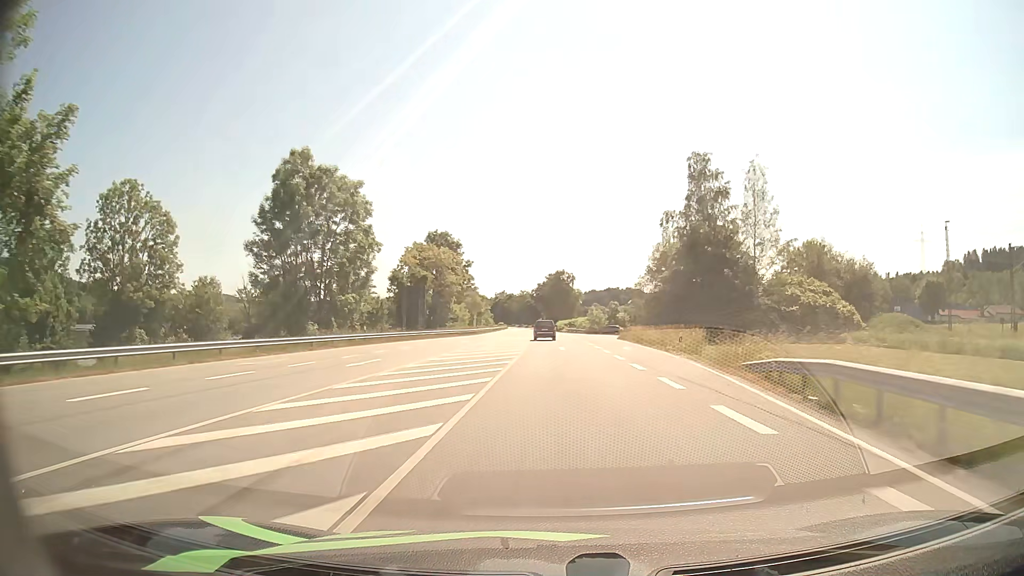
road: primary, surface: asphalt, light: Day
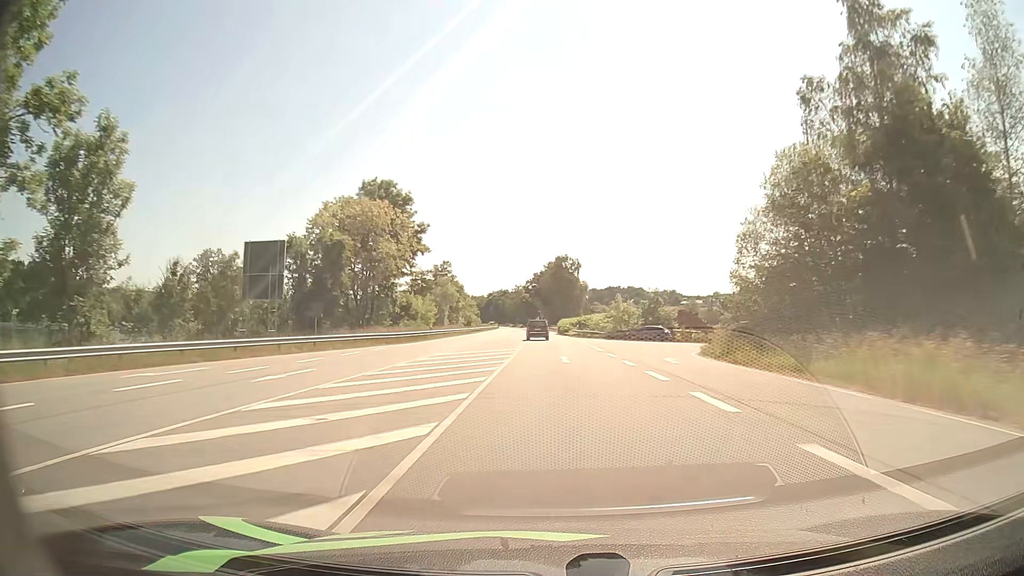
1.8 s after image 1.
(0.0, +40.0) m; 0°
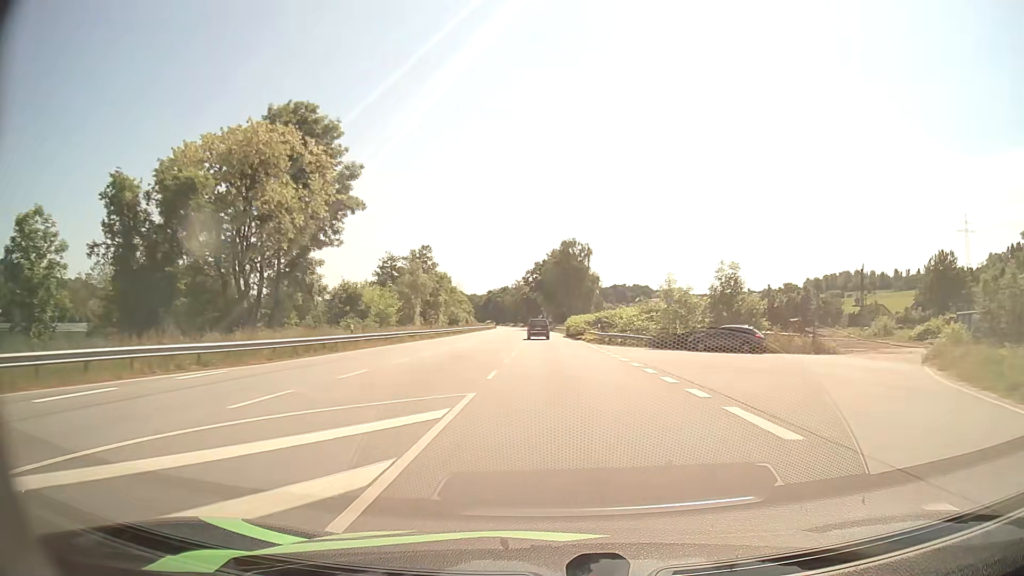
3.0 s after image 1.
(-0.1, +26.7) m; 0°
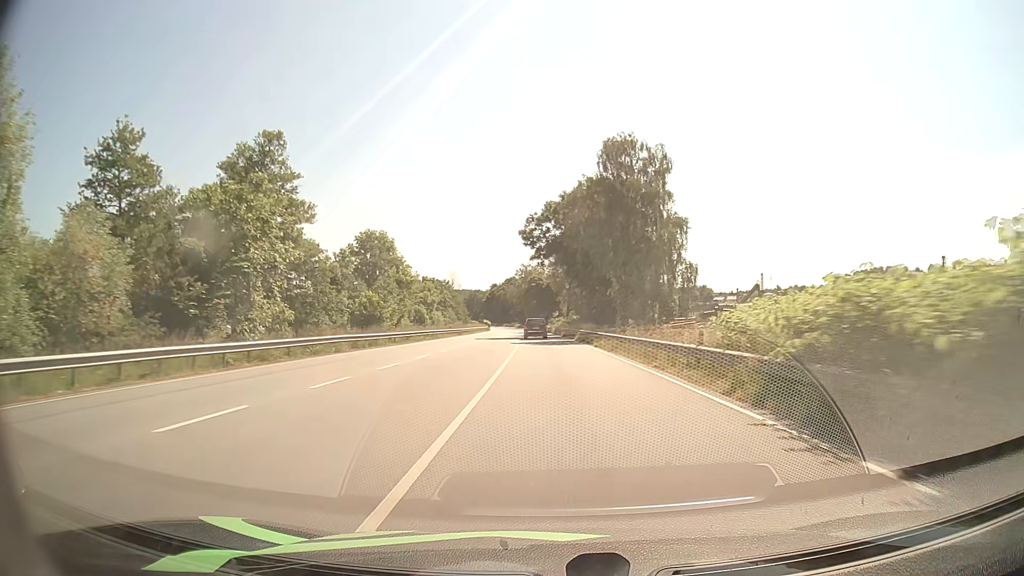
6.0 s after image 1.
(-1.1, +68.5) m; -1°
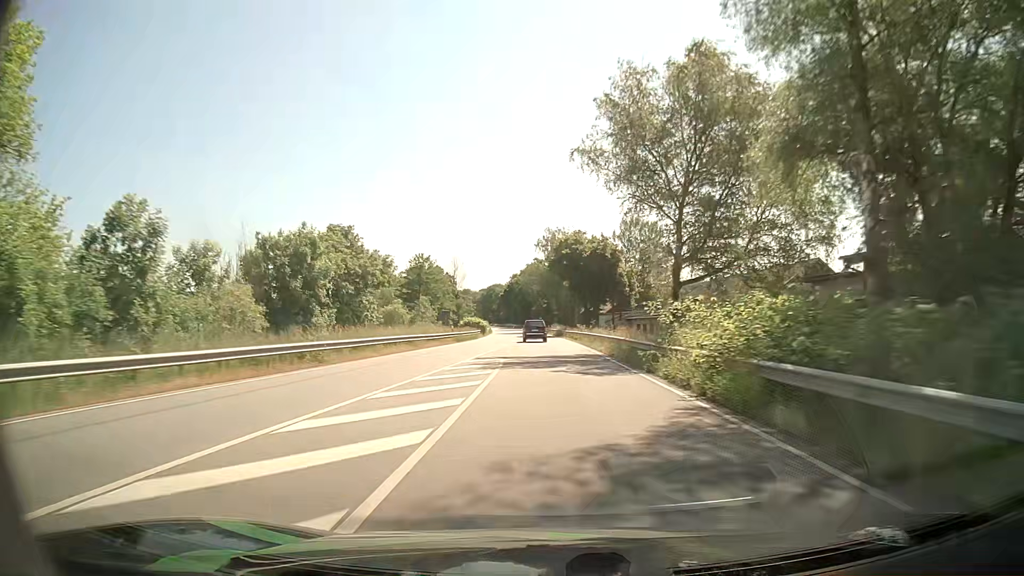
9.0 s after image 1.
(-1.6, +70.3) m; -3°
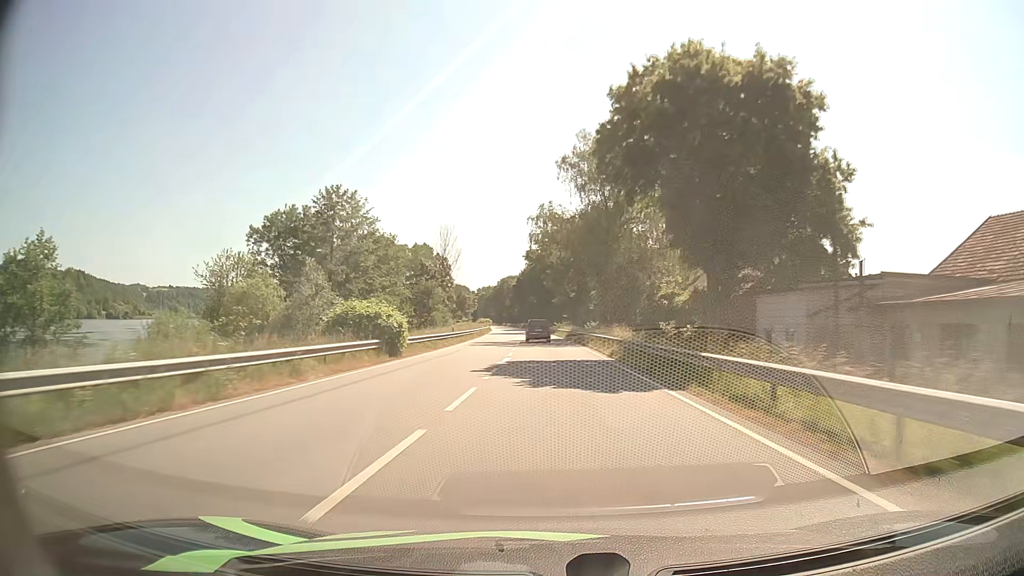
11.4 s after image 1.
(-0.9, +57.0) m; -2°
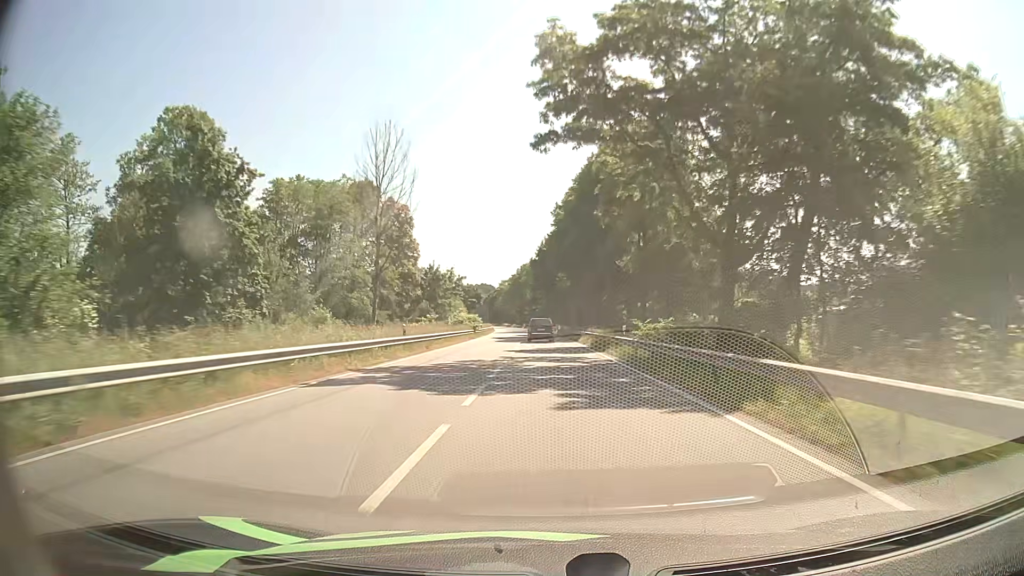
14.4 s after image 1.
(-1.8, +72.1) m; -3°
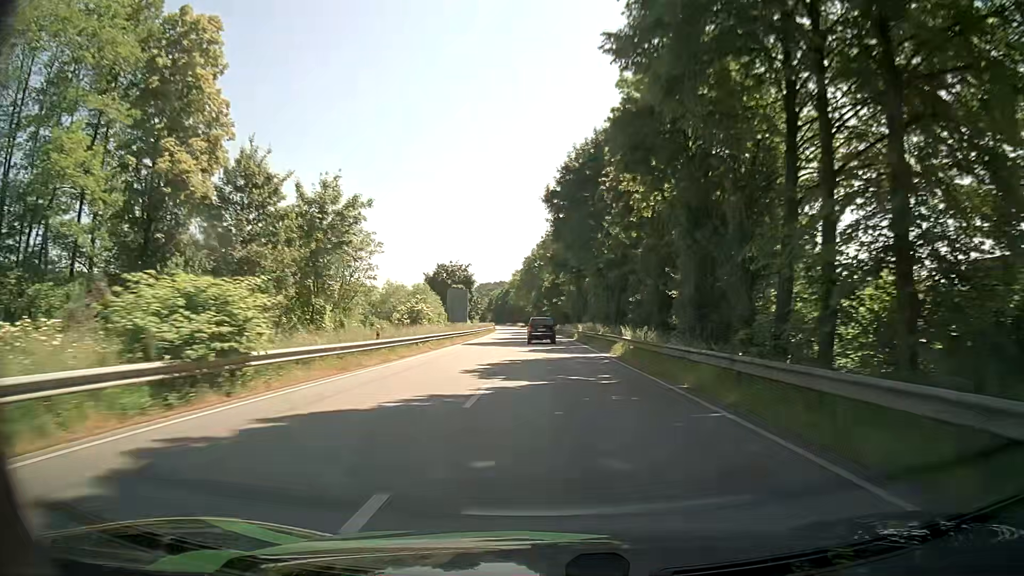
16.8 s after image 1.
(-0.8, +57.7) m; -2°
(0, +10) (0, +20) (0, +30) (0, +40) (0, +50) (-1, +60) (-1, +70) (-1, +80) (-2, +90) (-2, +100) m
